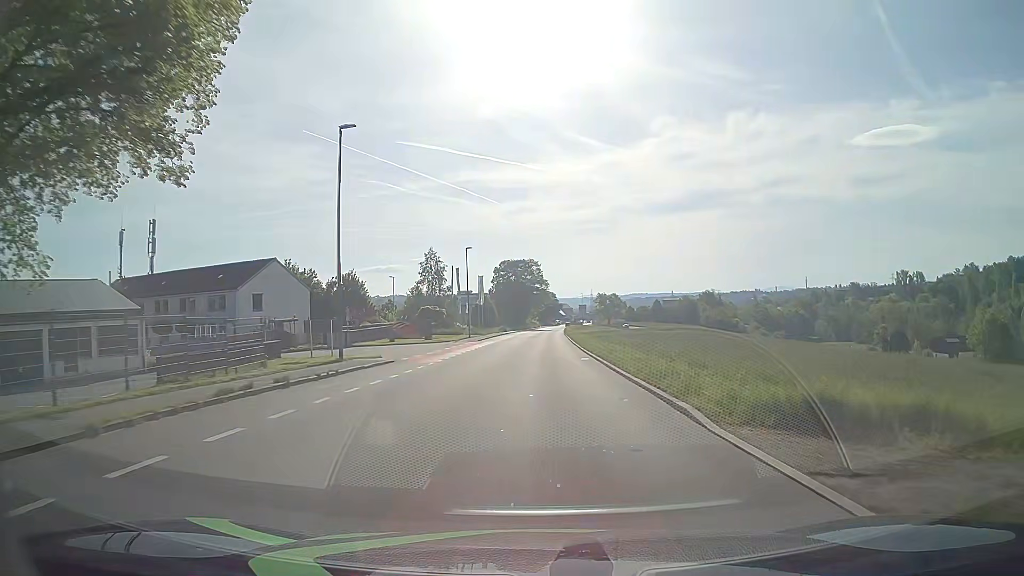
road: tertiary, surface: asphalt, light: Day
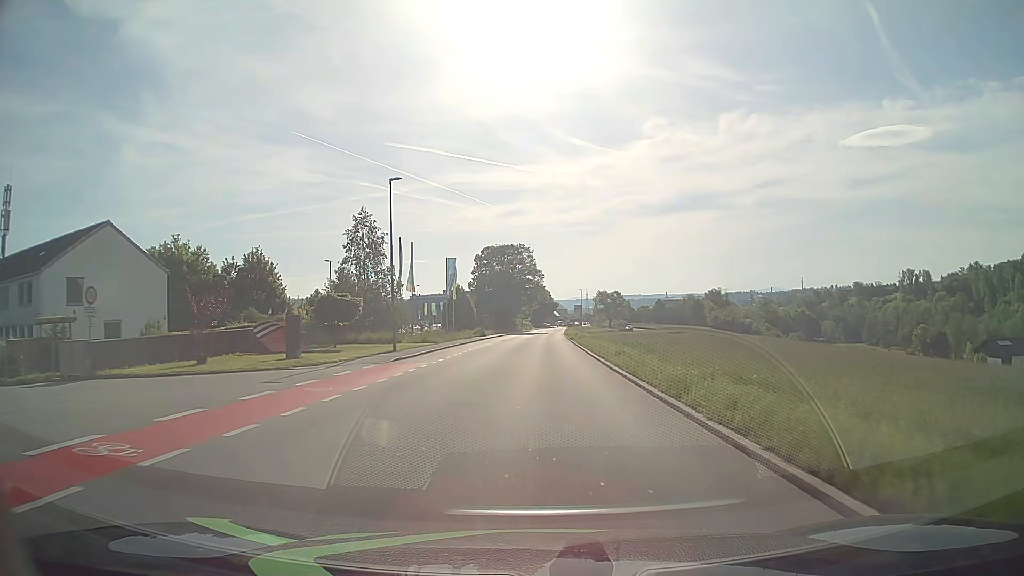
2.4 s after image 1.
(+0.2, +29.6) m; 0°
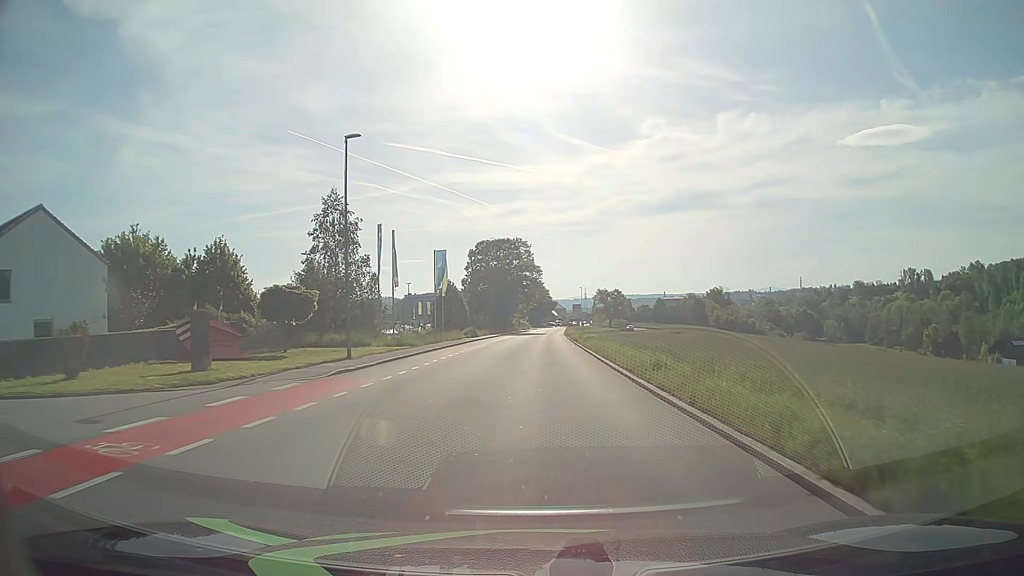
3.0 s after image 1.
(0.0, +7.5) m; 0°
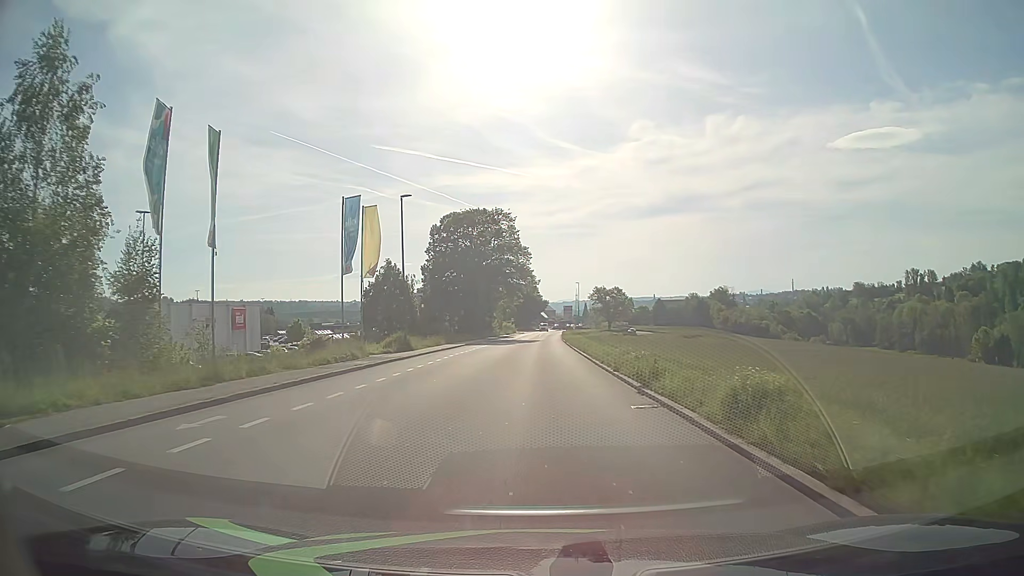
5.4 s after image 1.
(+0.2, +29.9) m; +1°
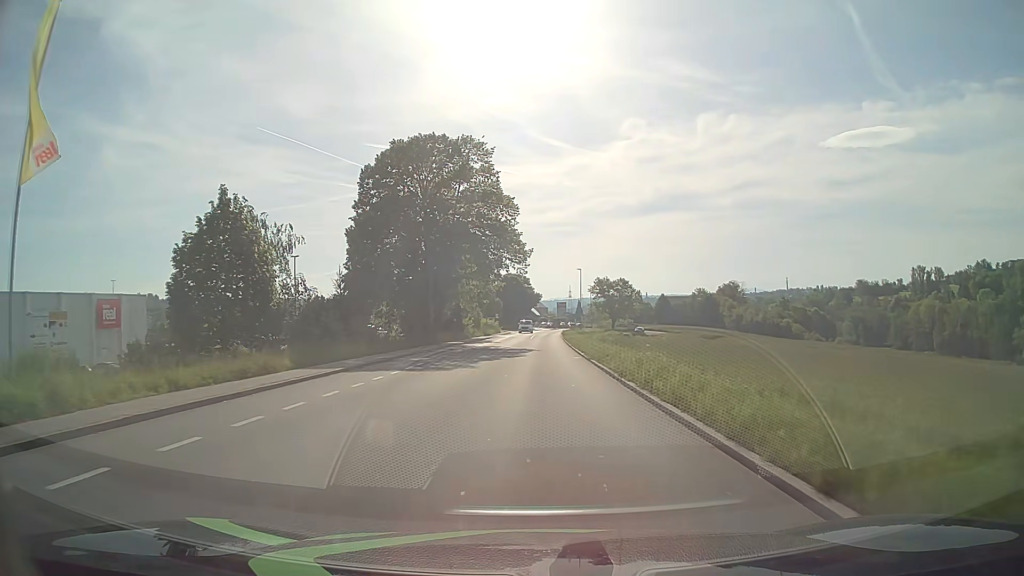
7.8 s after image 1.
(+0.1, +30.2) m; +1°
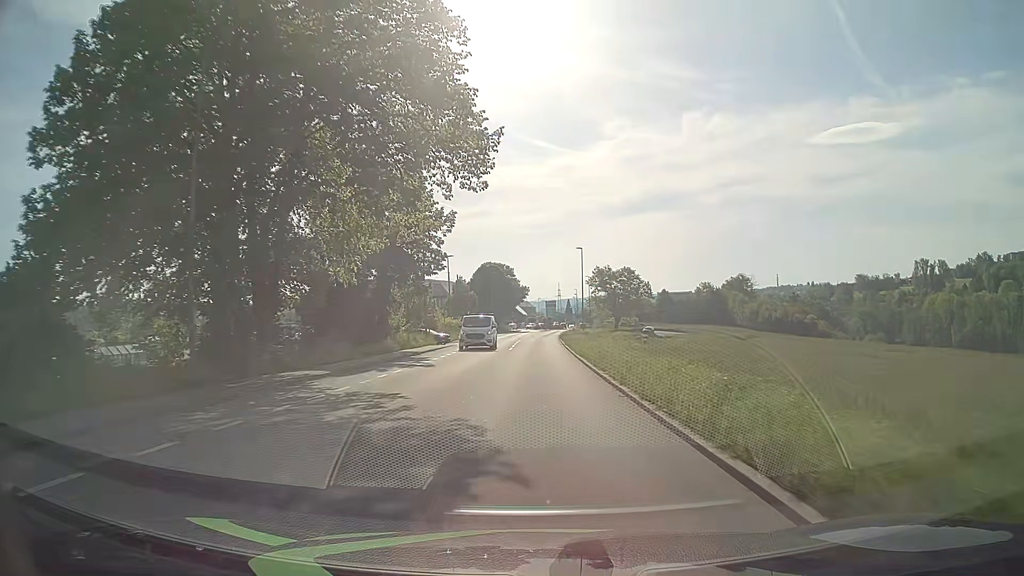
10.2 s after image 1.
(+0.3, +30.4) m; +1°
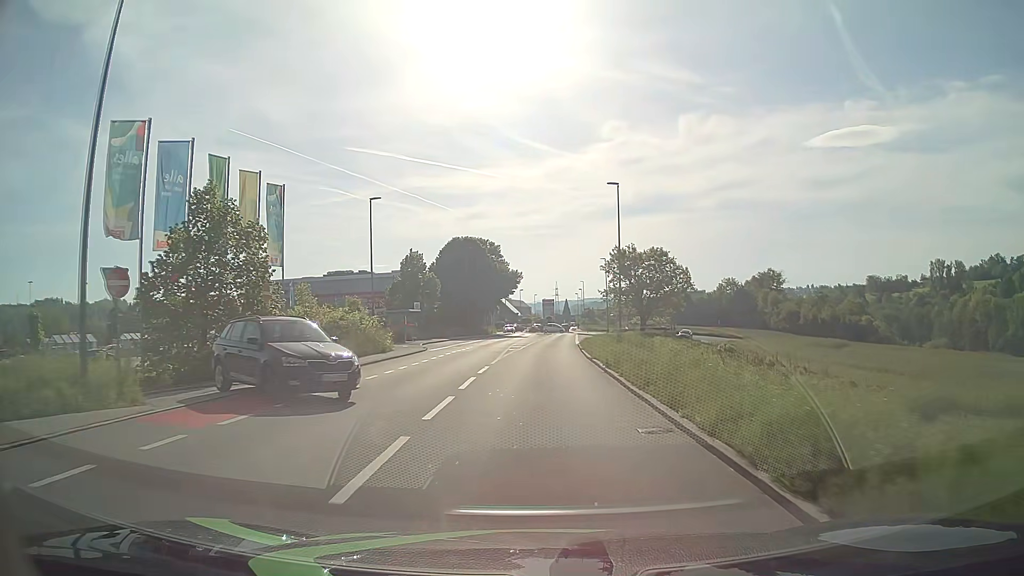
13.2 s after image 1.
(0.0, +38.0) m; 0°
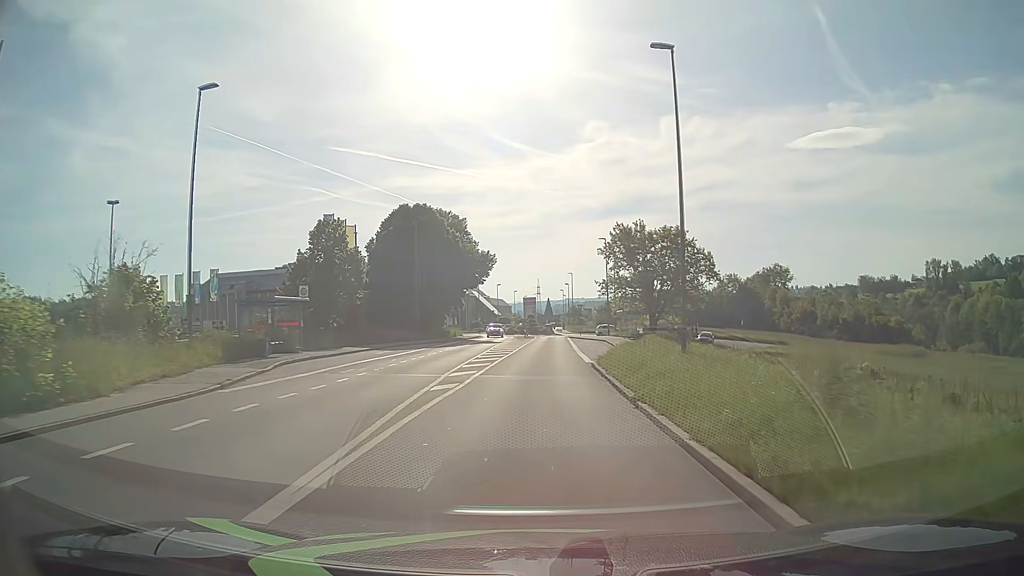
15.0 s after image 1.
(+0.3, +22.7) m; +2°
(0, +10) (0, +20) (0, +30) (+1, +40) (+1, +50) (+1, +60) (+2, +70) (+2, +80) (+6, +89) (+7, +99) m
